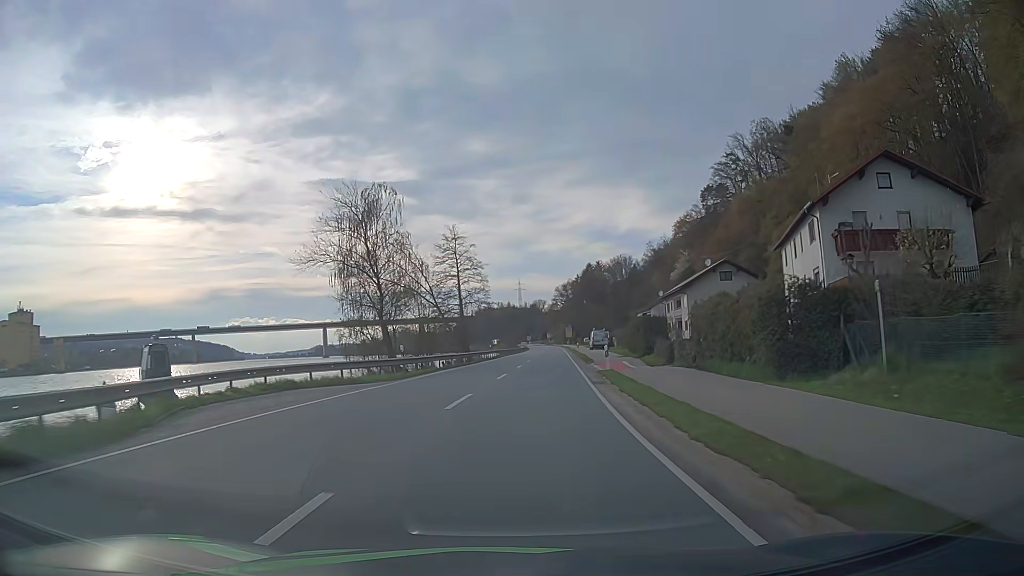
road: primary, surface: asphalt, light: Day
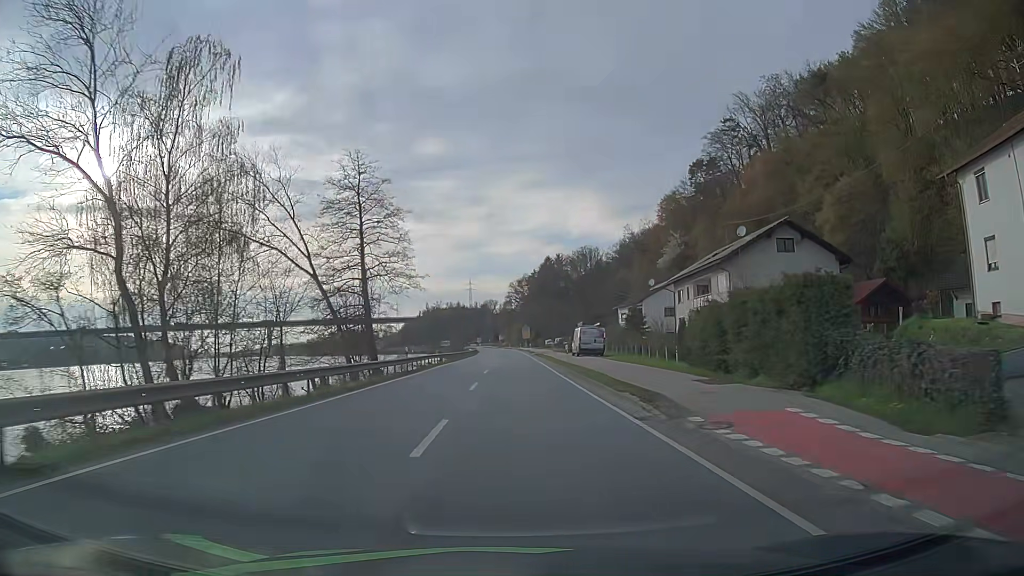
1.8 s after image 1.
(+1.0, +29.6) m; +4°
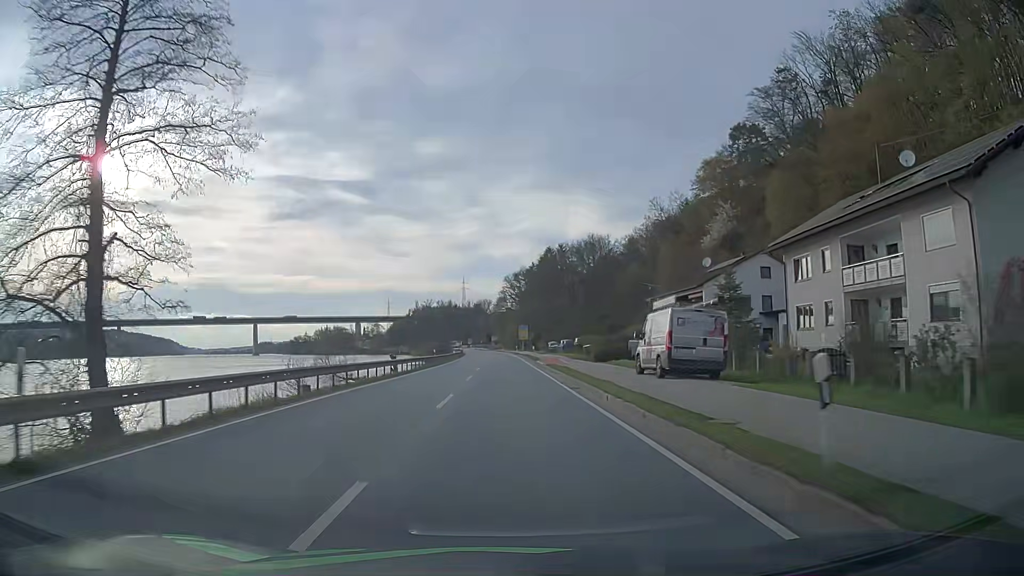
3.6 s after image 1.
(+0.2, +29.6) m; 0°
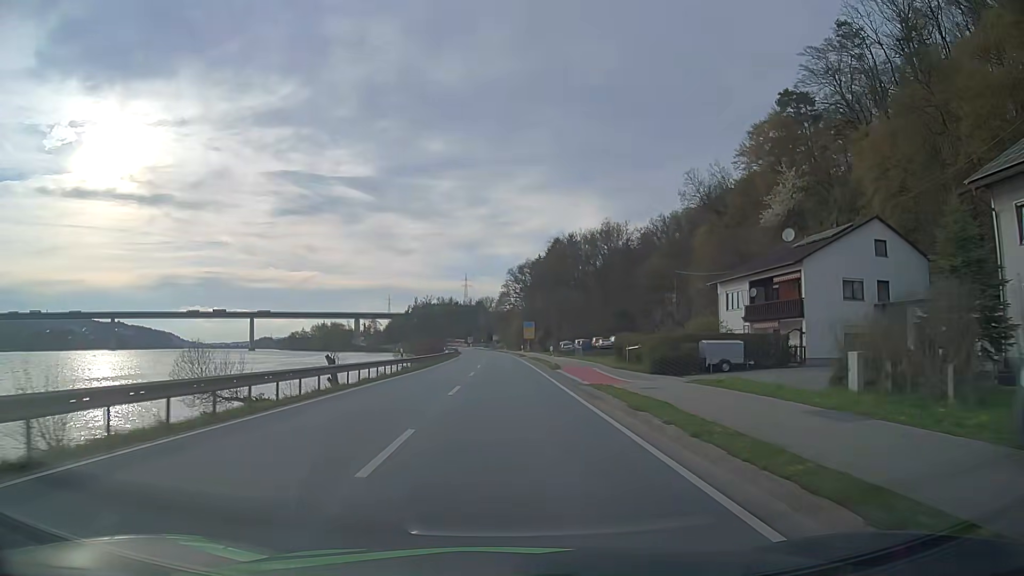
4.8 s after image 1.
(0.0, +19.8) m; 0°
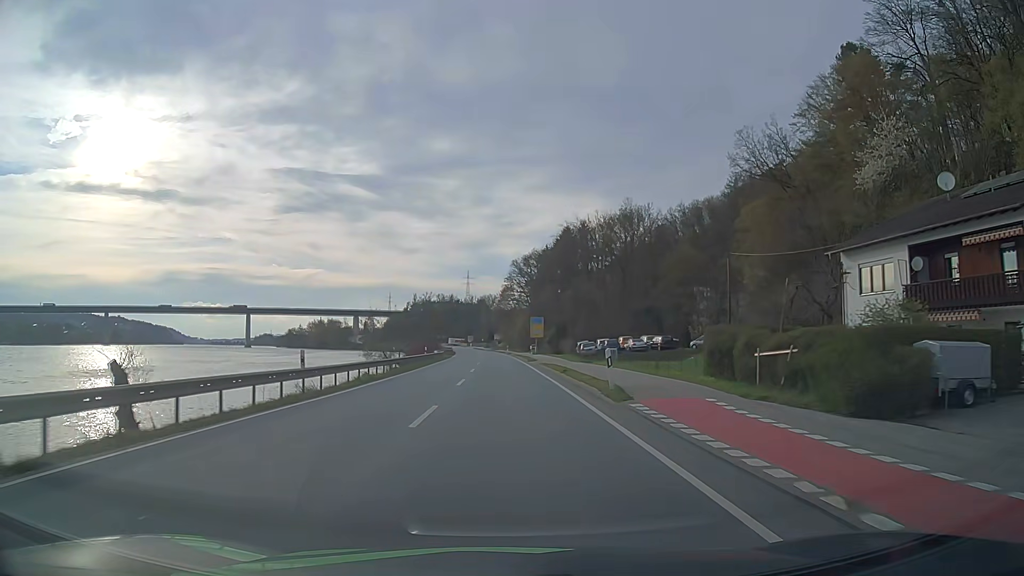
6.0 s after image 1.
(0.0, +19.8) m; 0°
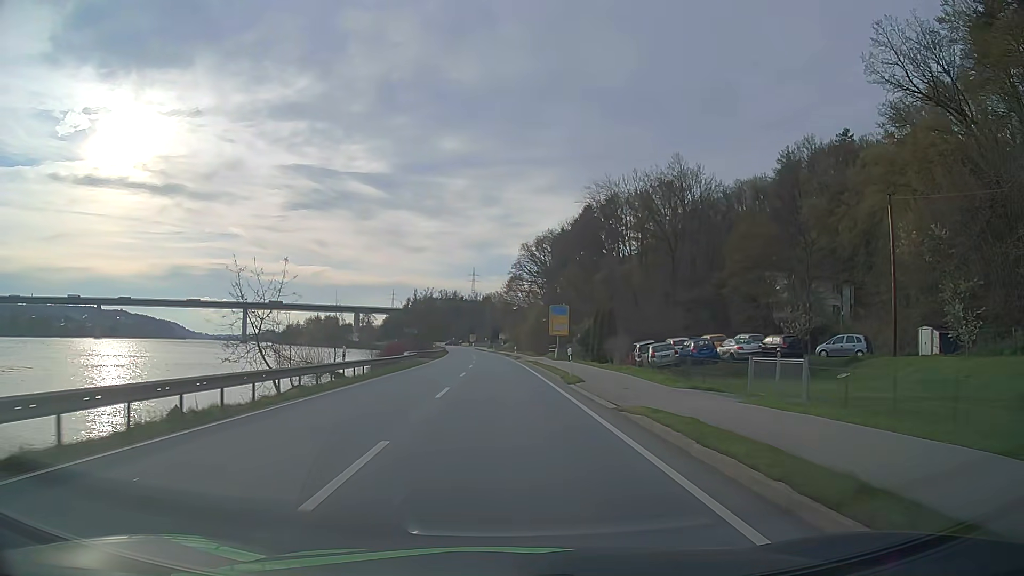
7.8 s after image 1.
(-0.1, +29.7) m; 0°
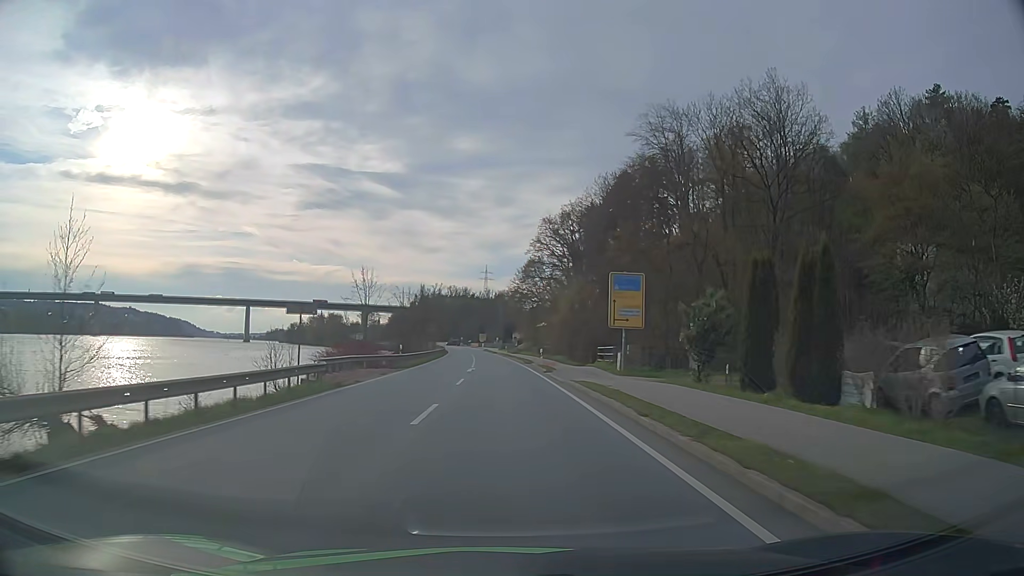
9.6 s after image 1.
(-0.3, +29.8) m; -1°
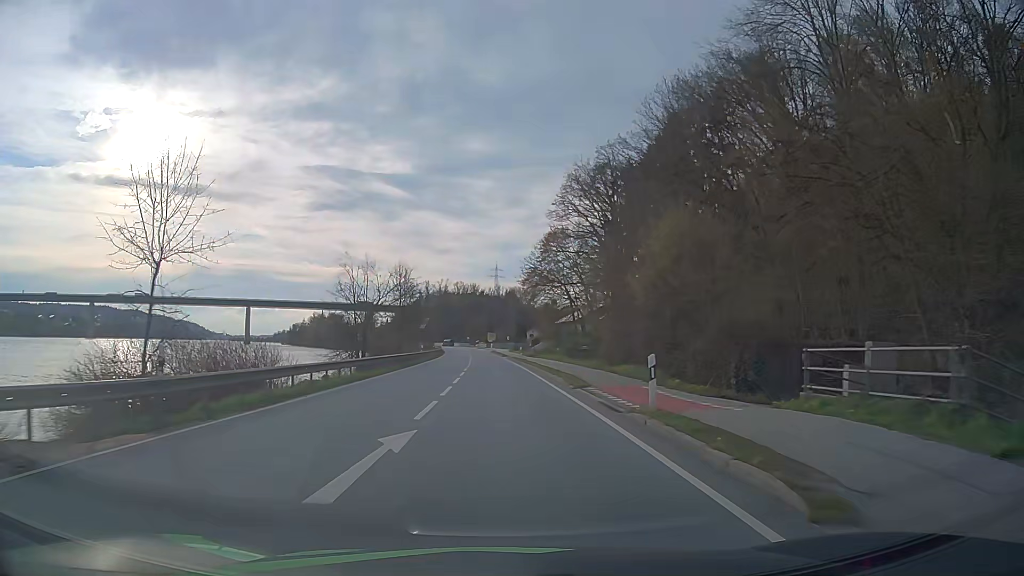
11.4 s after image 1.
(-0.3, +29.9) m; -1°
(0, +10) (0, +20) (0, +30) (-1, +40) (-1, +50) (-2, +60) (-2, +70) (-3, +80) (-3, +90) (-4, +100) m
